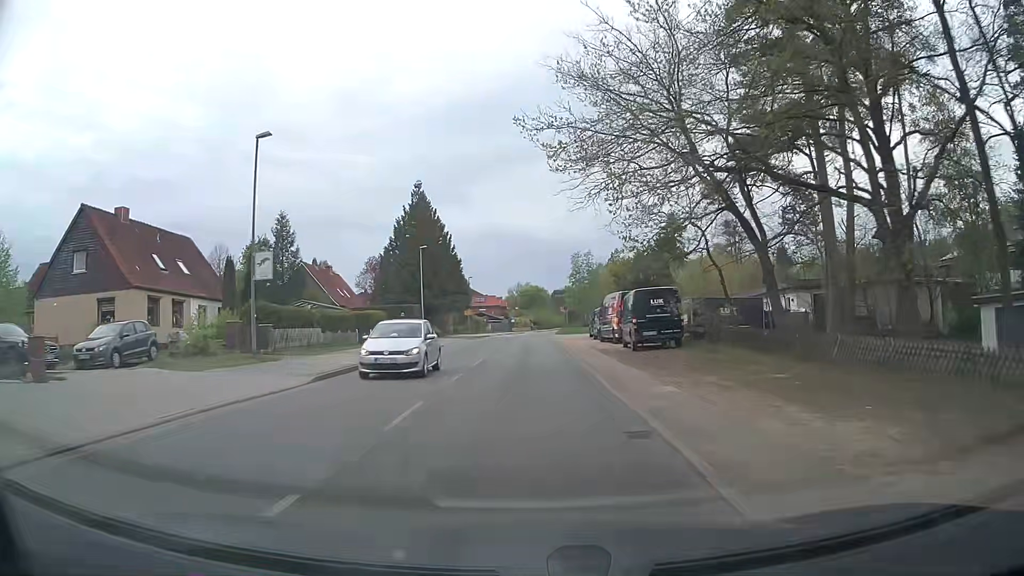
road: tertiary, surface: asphalt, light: Day
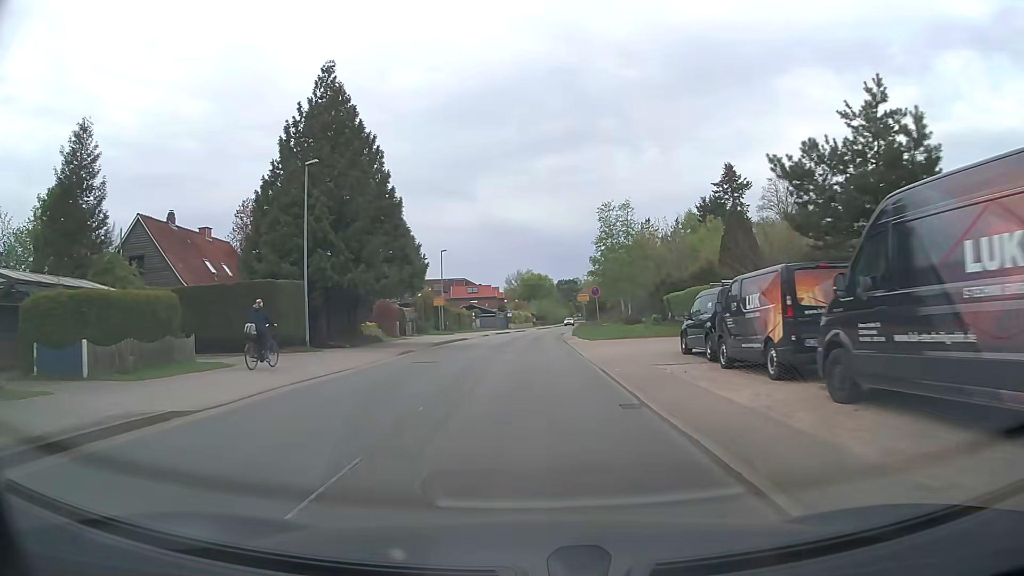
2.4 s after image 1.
(0.0, +29.9) m; 0°
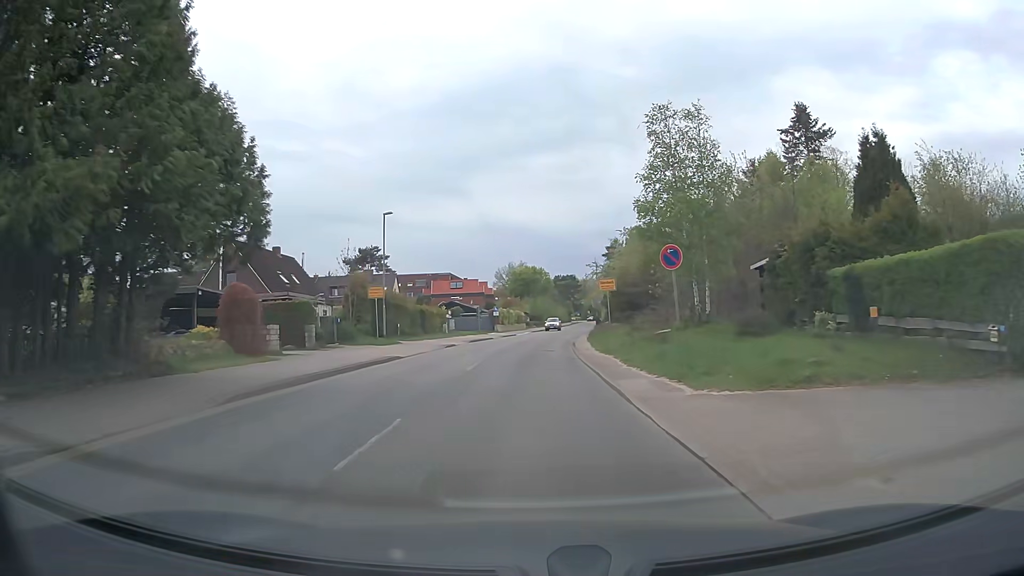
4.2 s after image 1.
(+0.1, +22.4) m; +1°
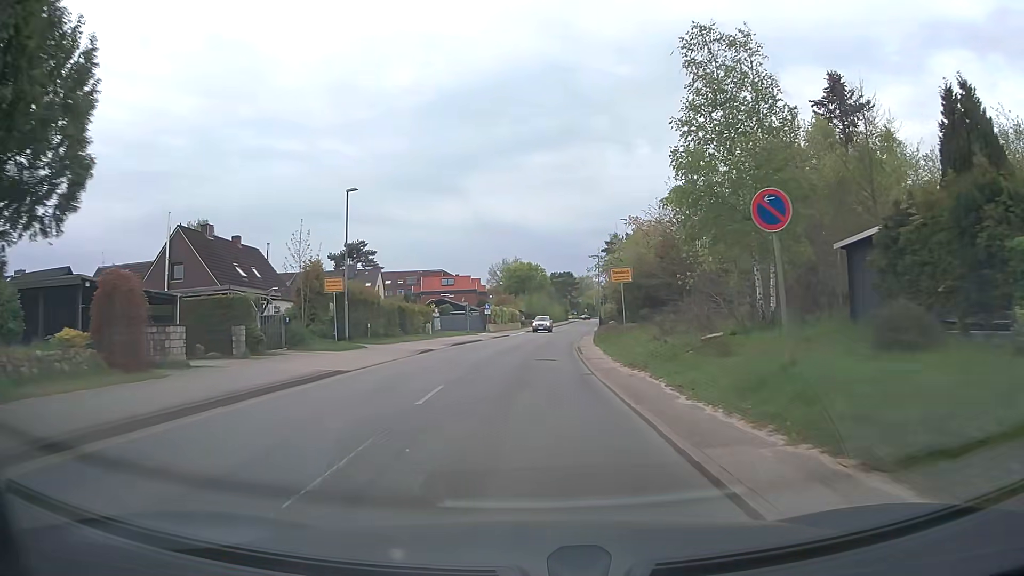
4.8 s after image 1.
(0.0, +7.3) m; 0°
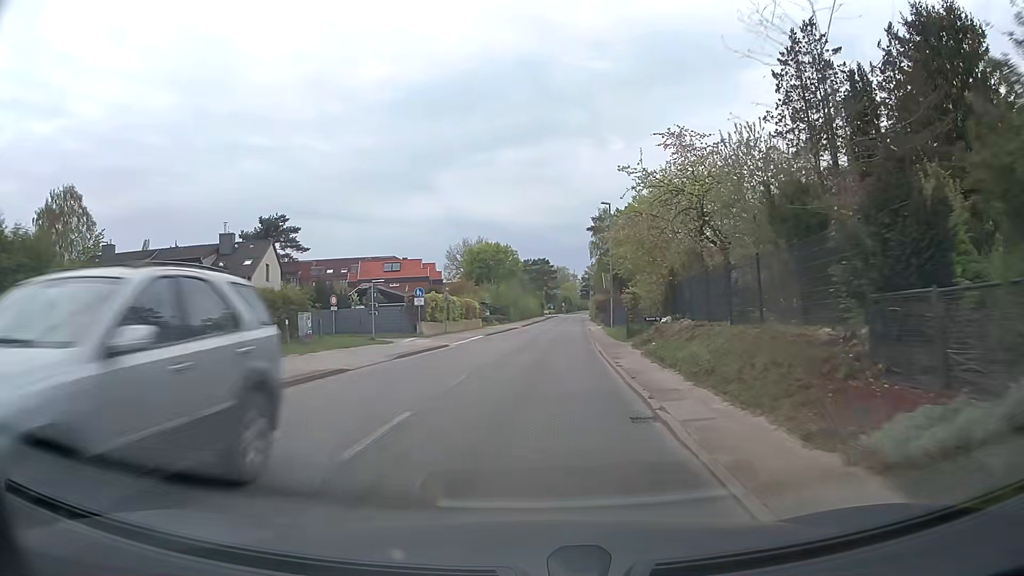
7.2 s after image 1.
(+0.5, +29.5) m; +2°
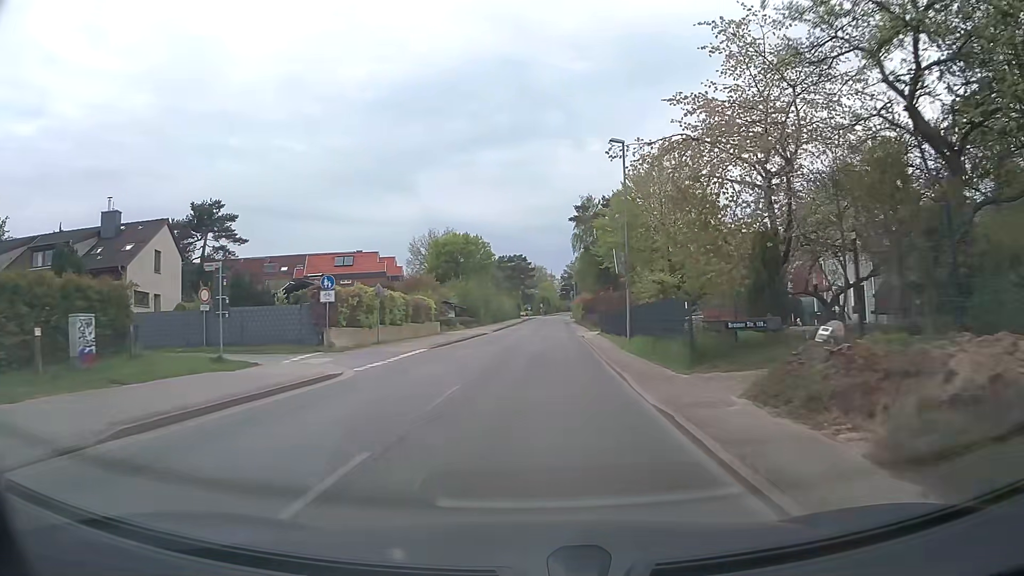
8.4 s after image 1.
(+0.3, +14.9) m; +2°
